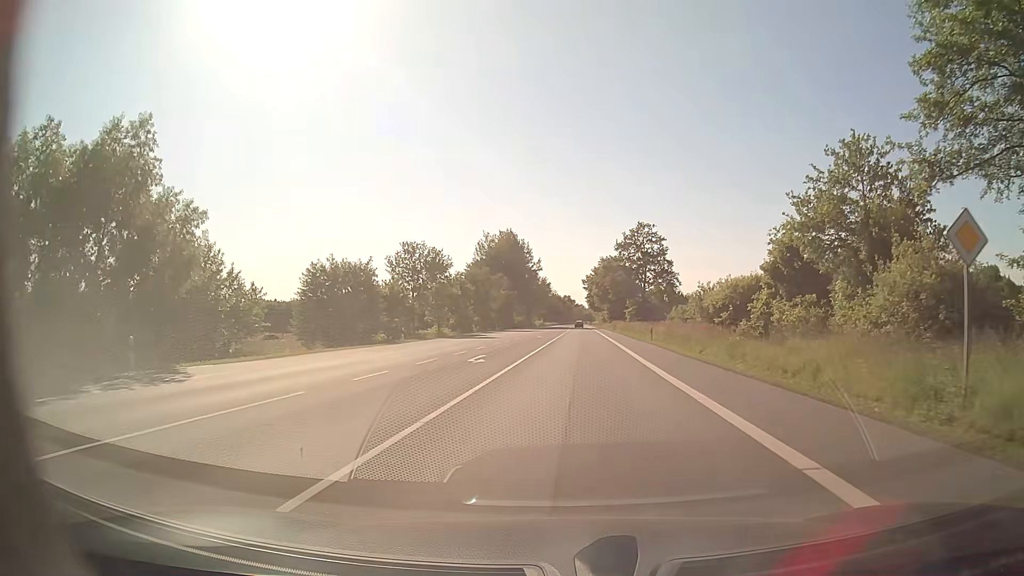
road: secondary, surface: asphalt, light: Day
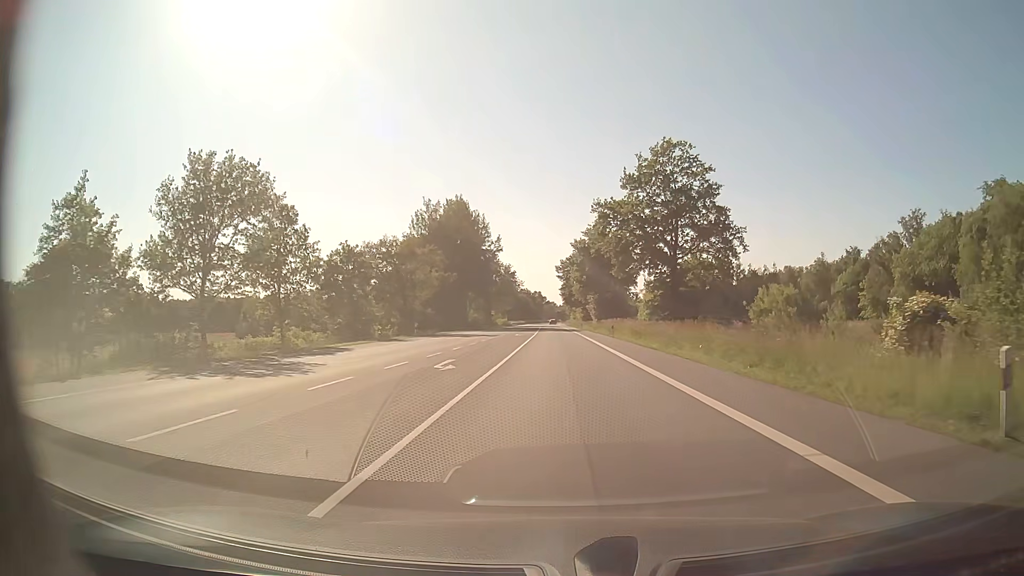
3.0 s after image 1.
(+0.9, +39.8) m; +3°
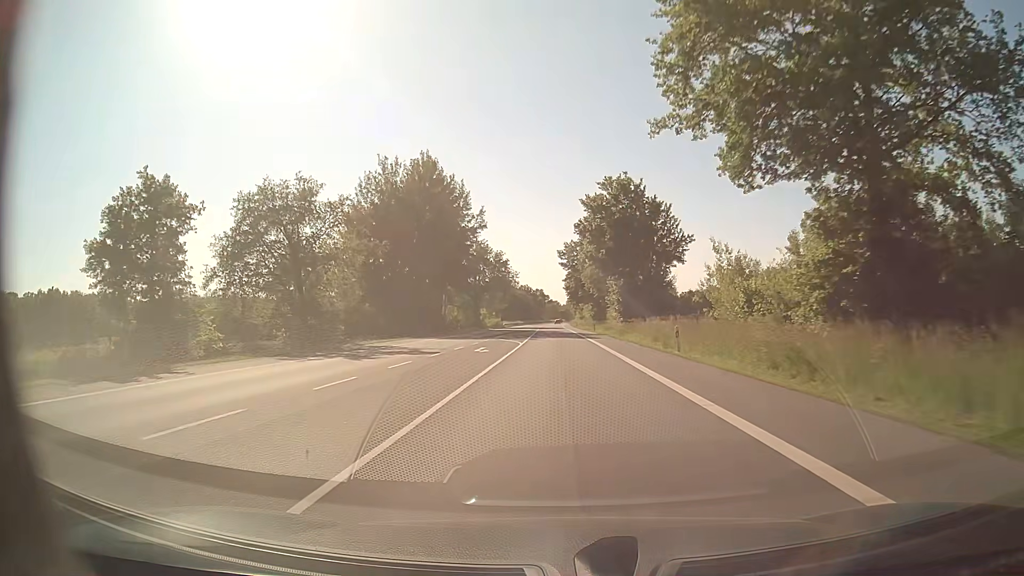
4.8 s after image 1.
(0.0, +30.4) m; 0°
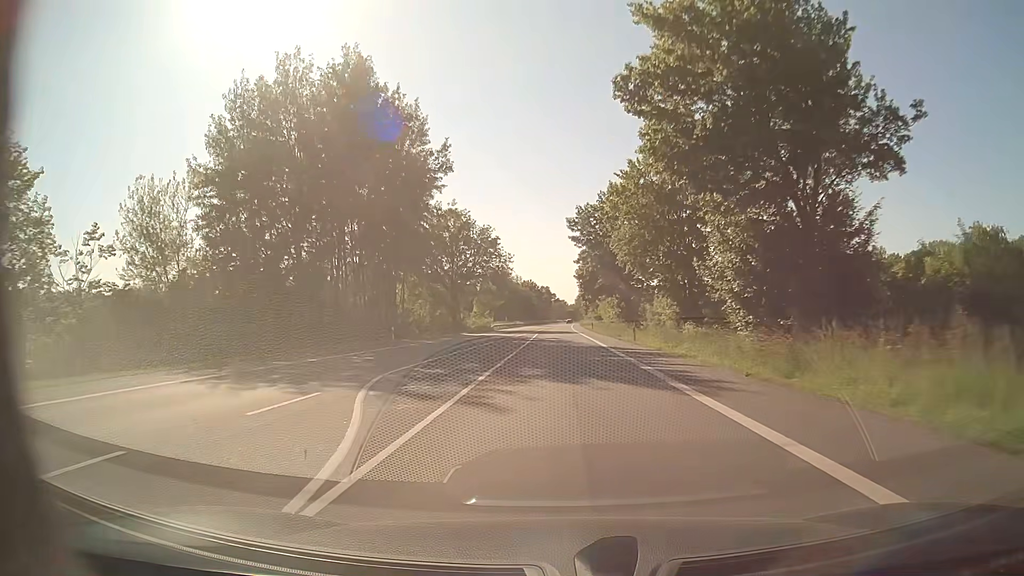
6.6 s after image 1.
(-0.2, +34.5) m; -1°
(0, +10) (0, +20) (0, +30) (0, +40) (0, +50) (0, +60) (0, +70) (0, +80) (0, +90) (0, +100) m
